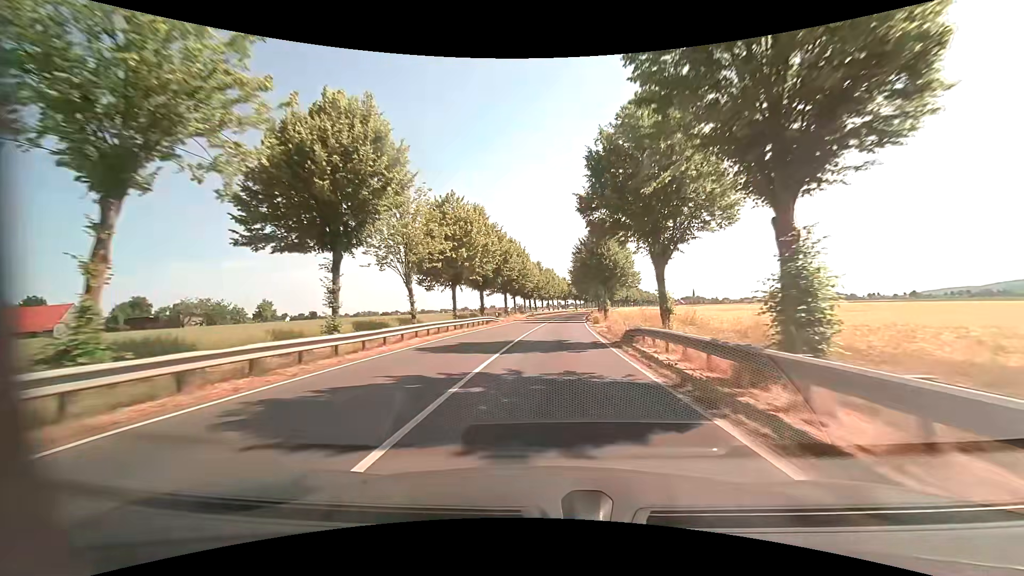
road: primary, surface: asphalt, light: Day
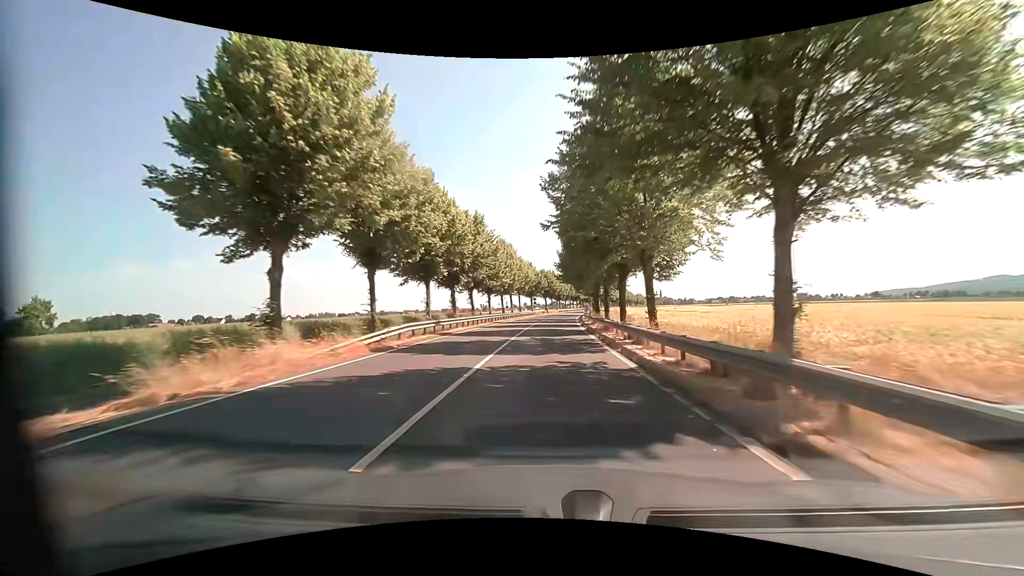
(+2.0, +51.4) m; +4°
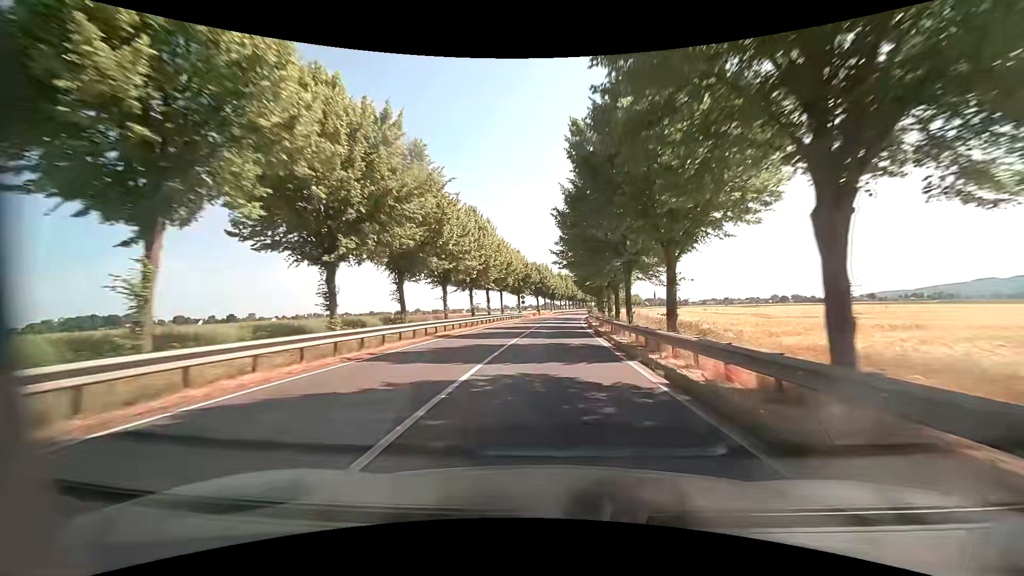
(+0.2, +22.7) m; +1°
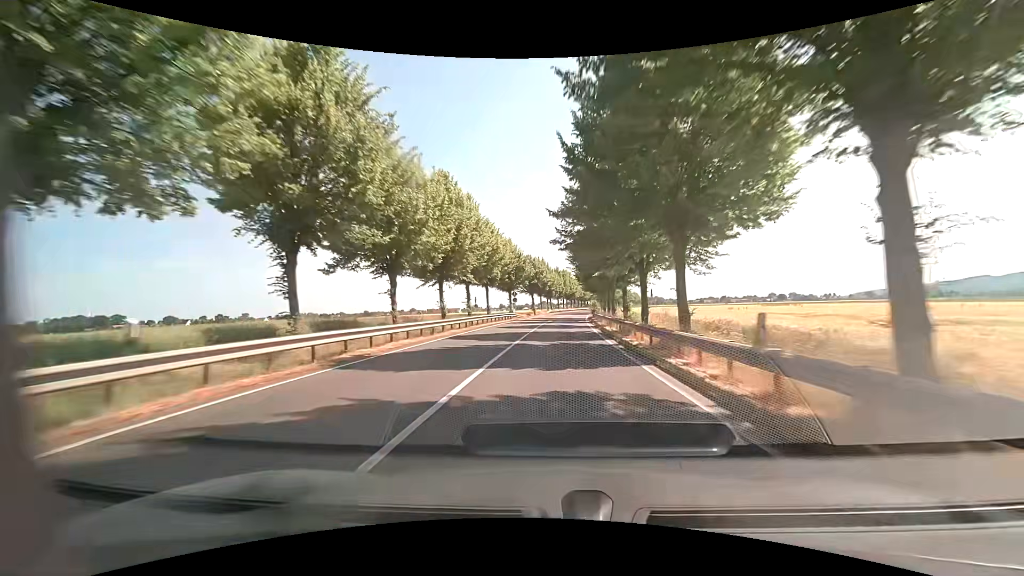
(0.0, +11.8) m; 0°
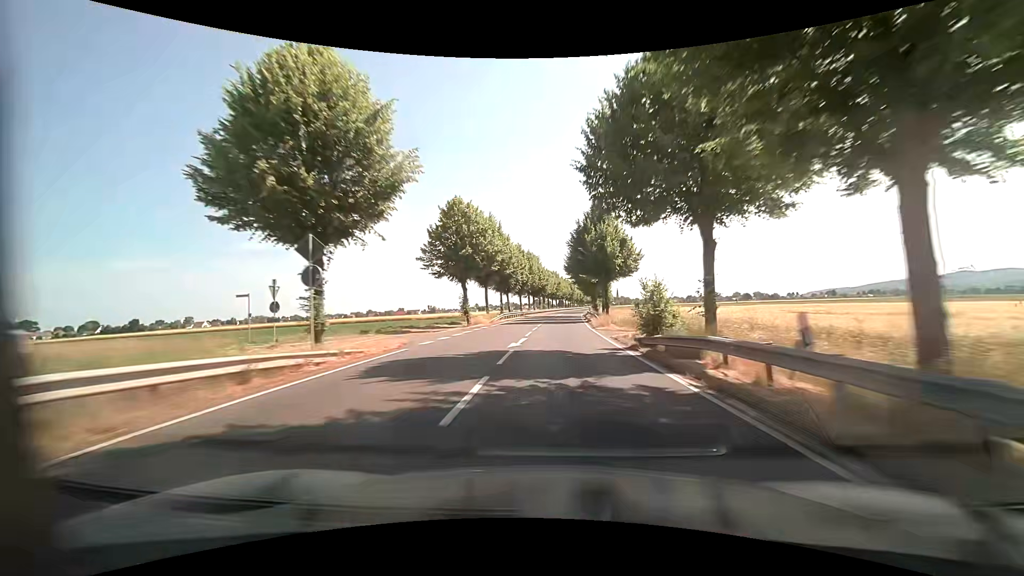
(+1.5, +49.7) m; +3°
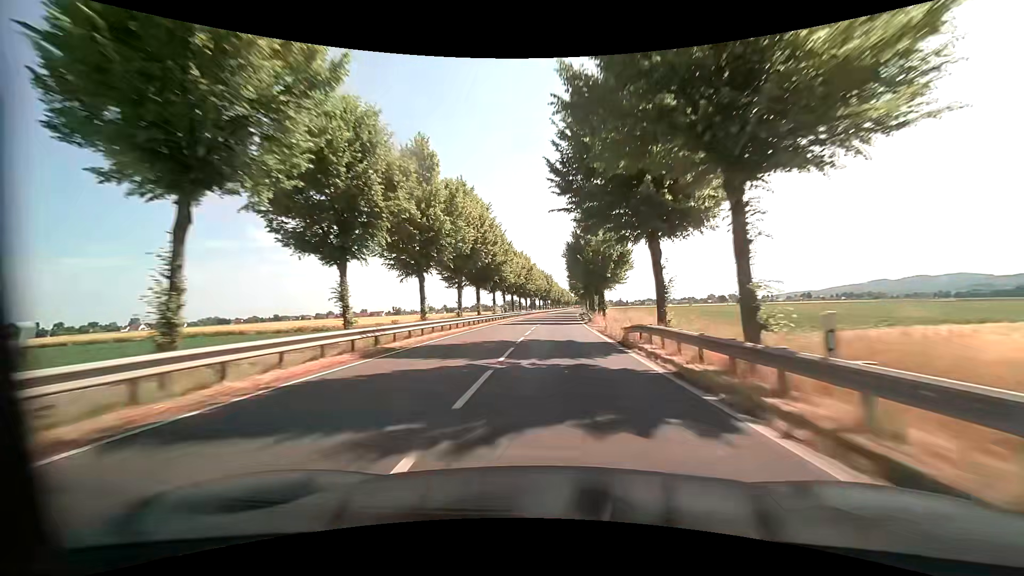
(+2.2, +53.3) m; +4°
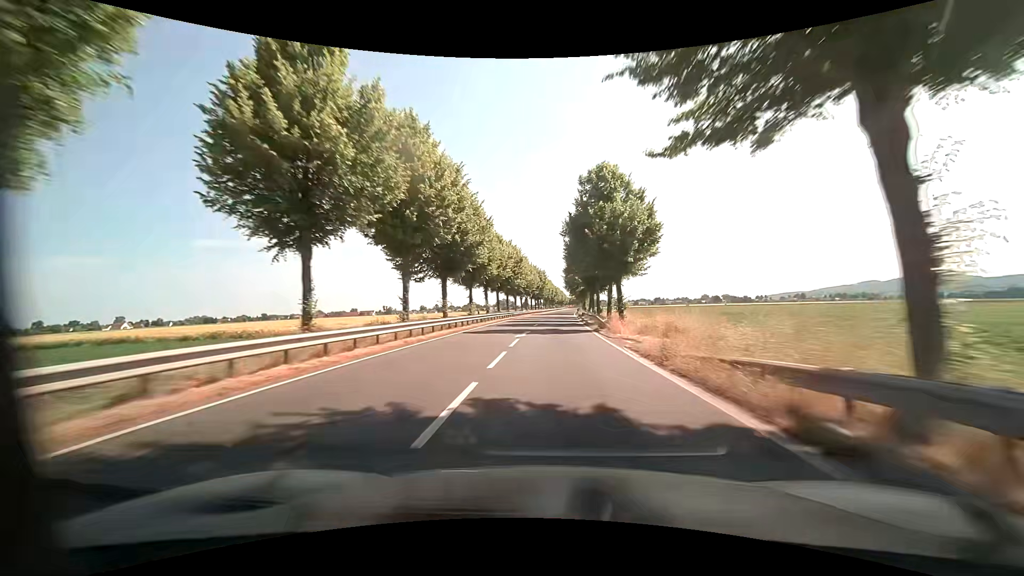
(0.0, +13.8) m; +1°
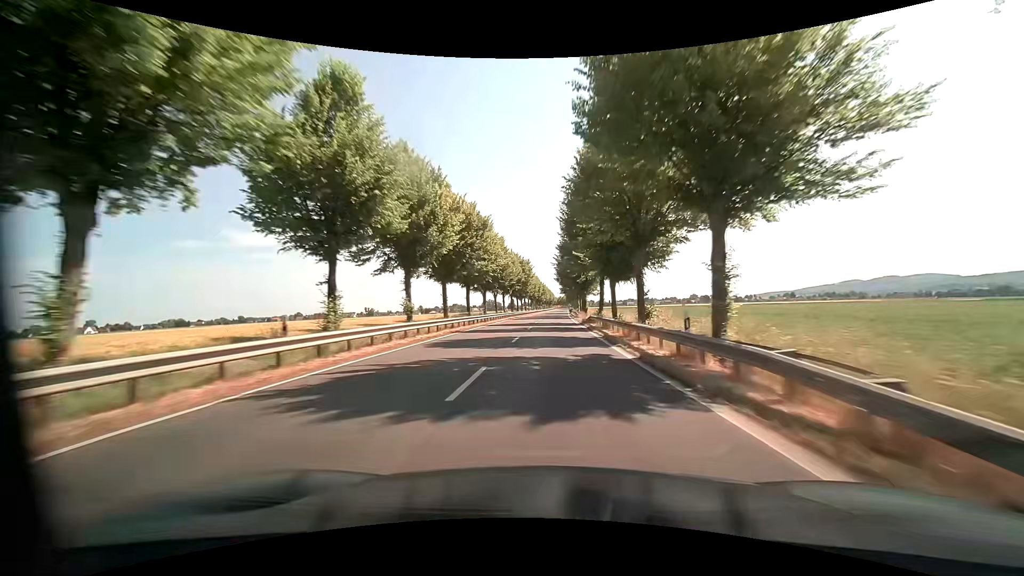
(+0.2, +28.1) m; +1°
(0, +10) (0, +20) (0, +30) (0, +40) (0, +50) (0, +60) (+1, +70) (+1, +80) (+1, +90) (+2, +100) m
